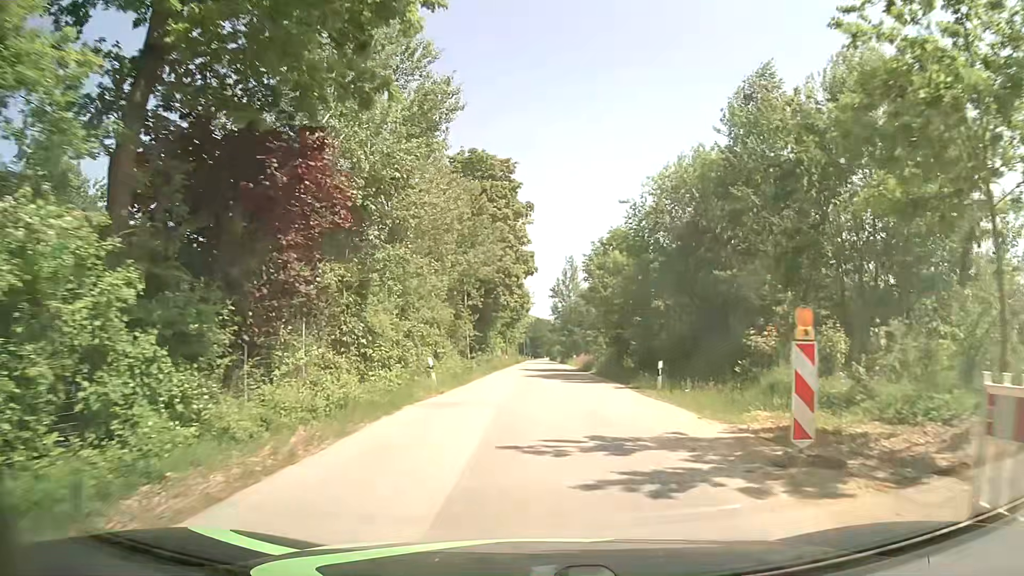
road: unclassified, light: Day
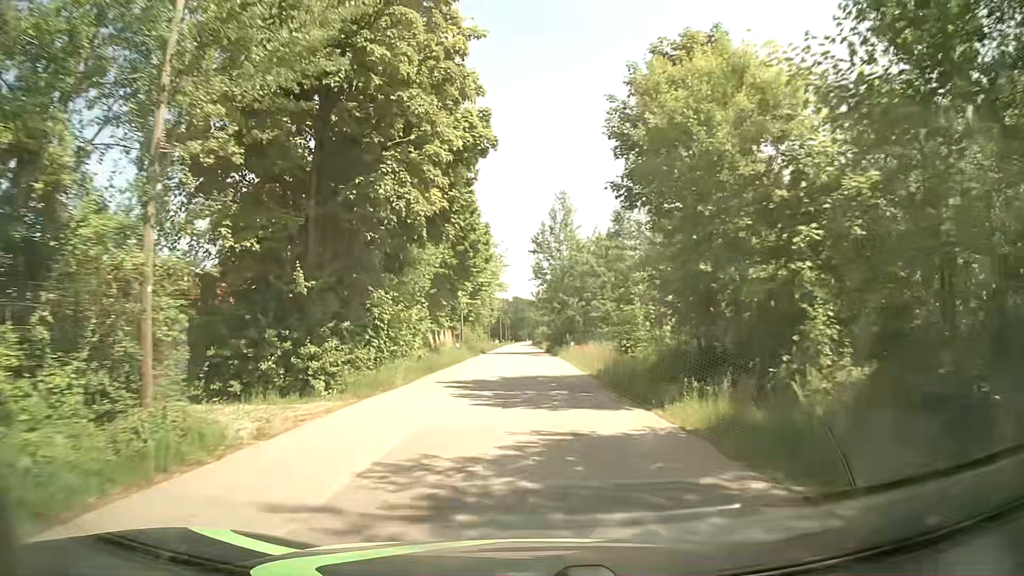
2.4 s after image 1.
(+0.7, +29.6) m; +2°
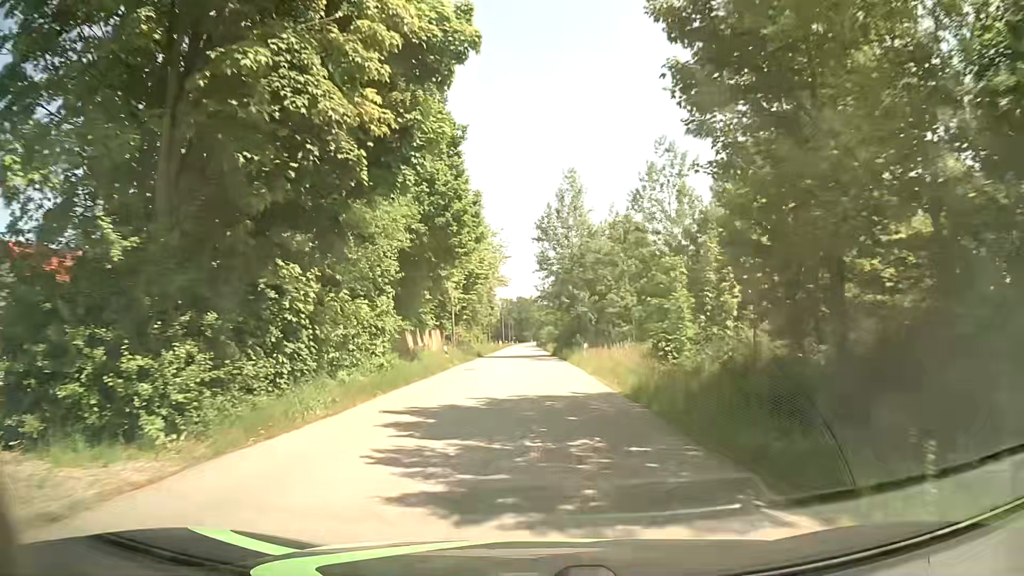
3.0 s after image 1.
(-0.1, +7.8) m; -1°
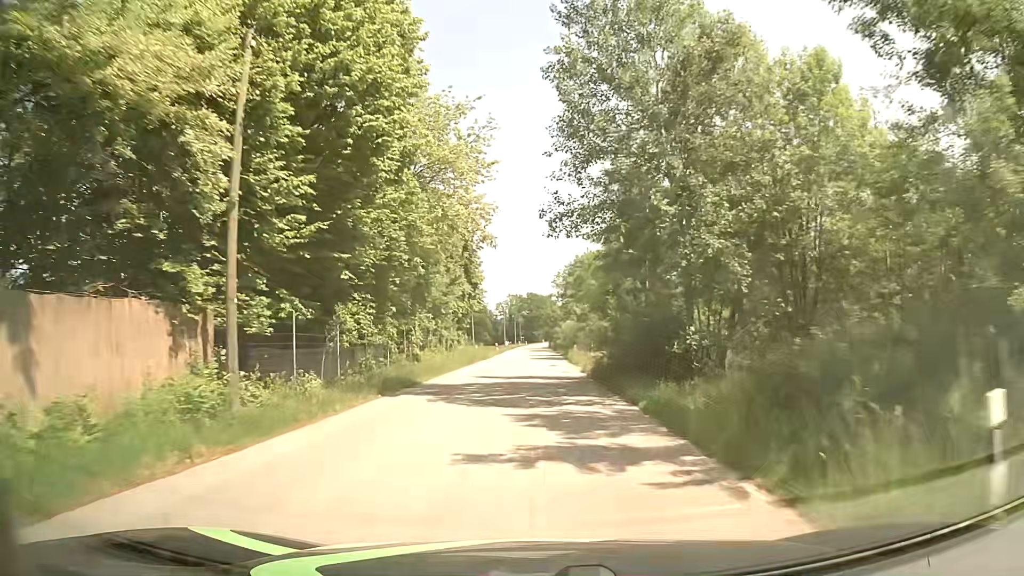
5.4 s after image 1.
(0.0, +31.7) m; -1°
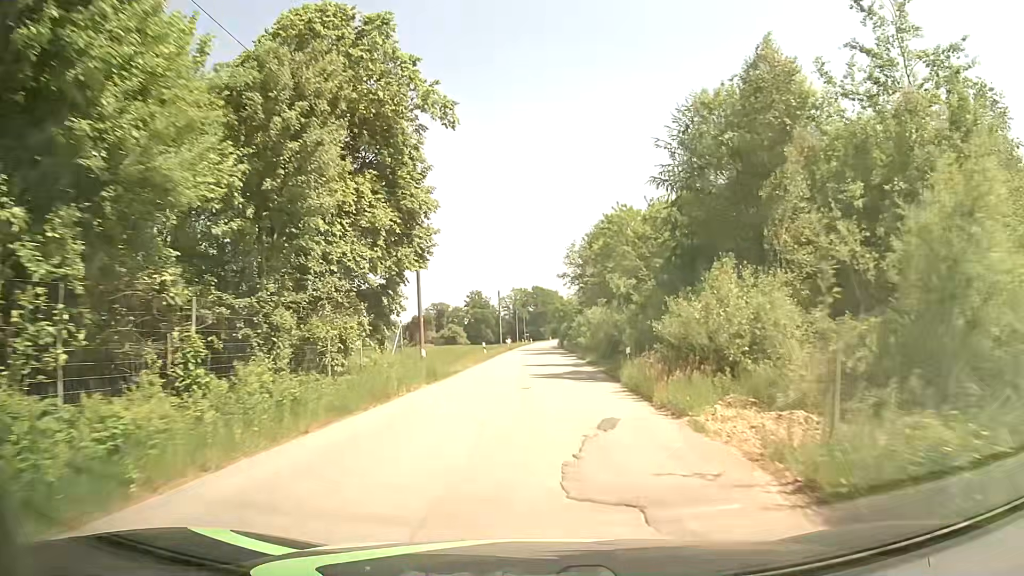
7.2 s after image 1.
(-0.1, +23.9) m; 0°
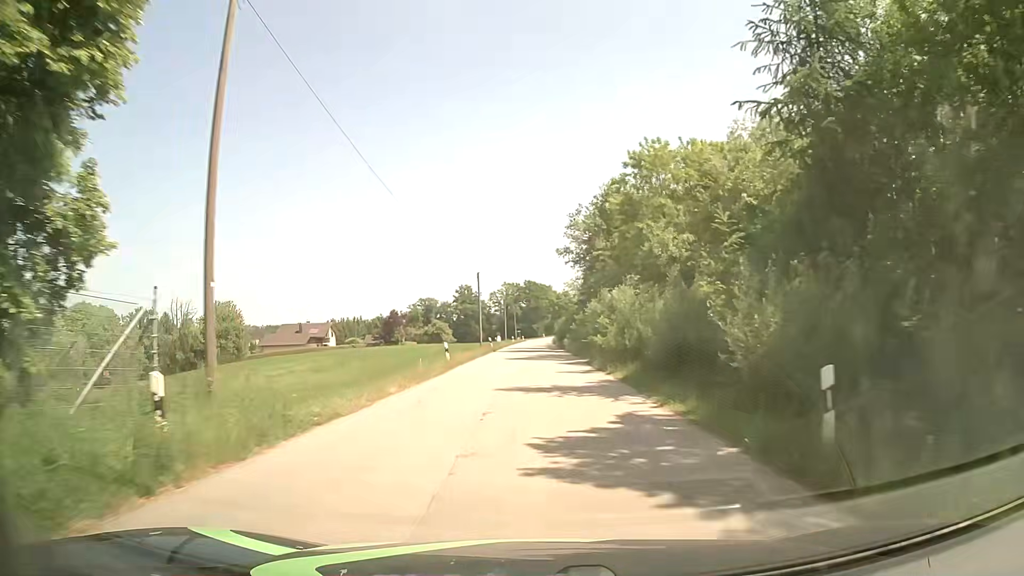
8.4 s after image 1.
(0.0, +15.9) m; +1°
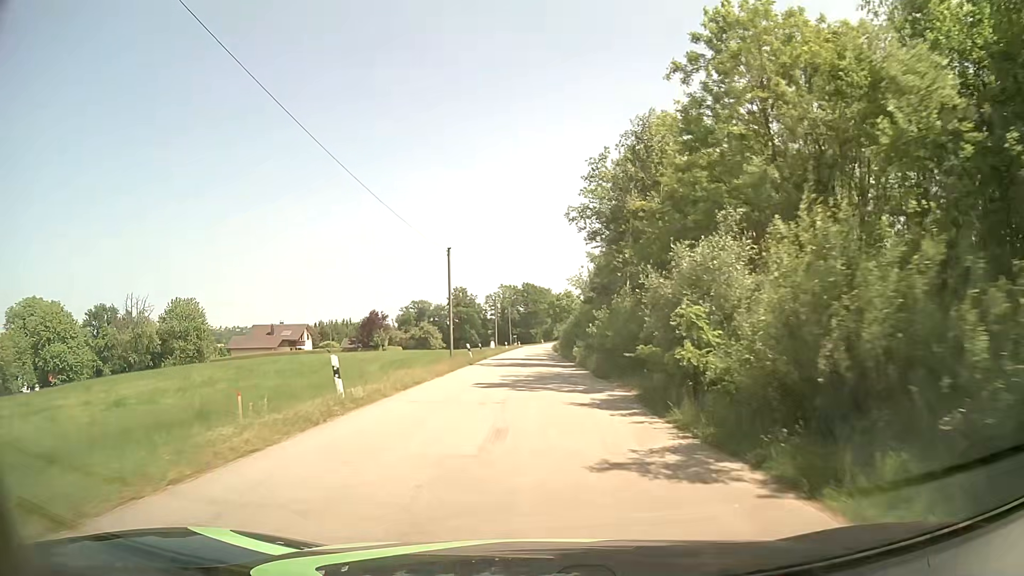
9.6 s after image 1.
(-0.1, +15.9) m; 0°
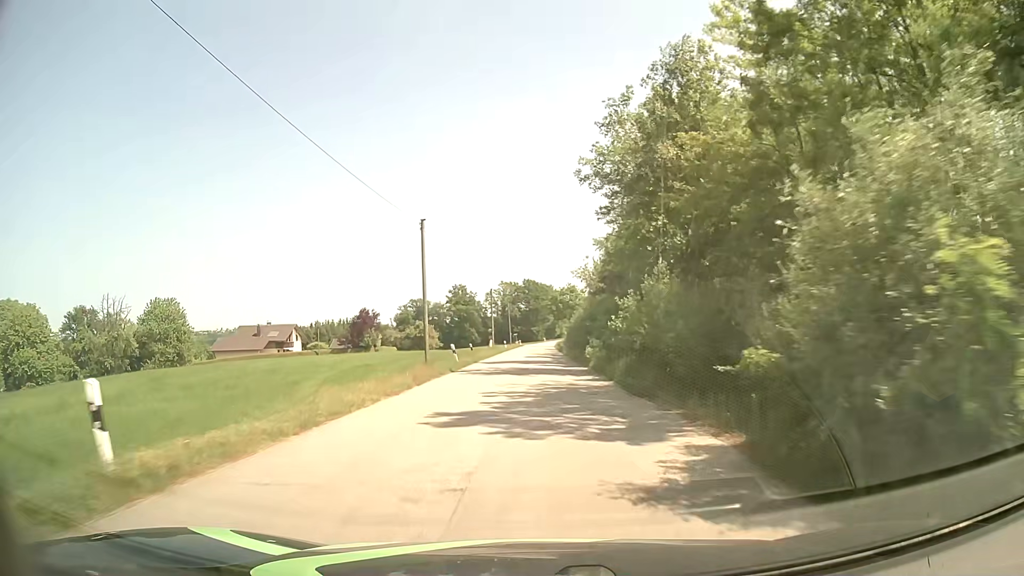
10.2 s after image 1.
(0.0, +8.0) m; 0°
(0, +10) (0, +20) (0, +30) (0, +40) (0, +50) (+1, +60) (+1, +70) (+1, +80) (+2, +90) (+2, +100) m
